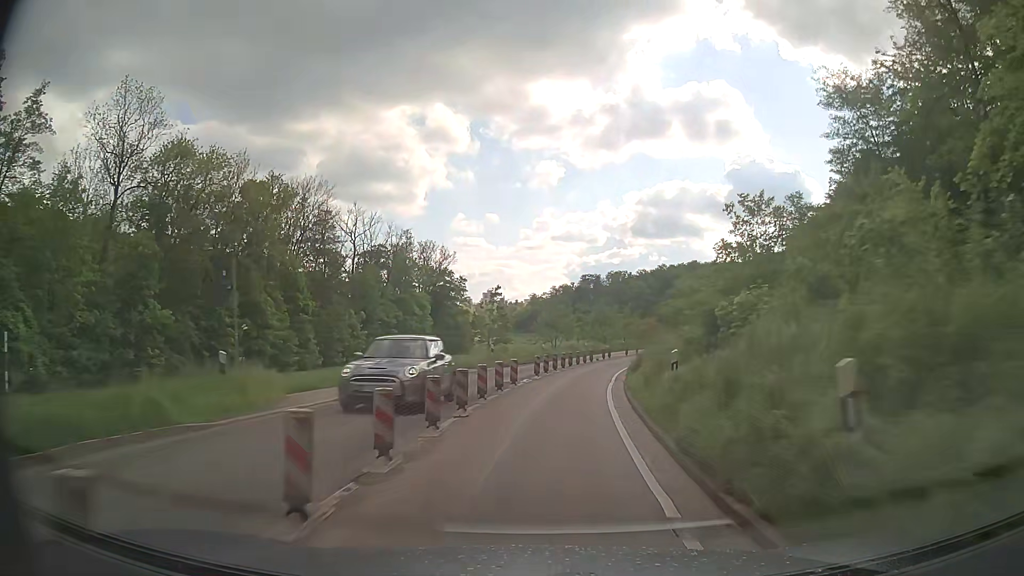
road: secondary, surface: asphalt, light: Day
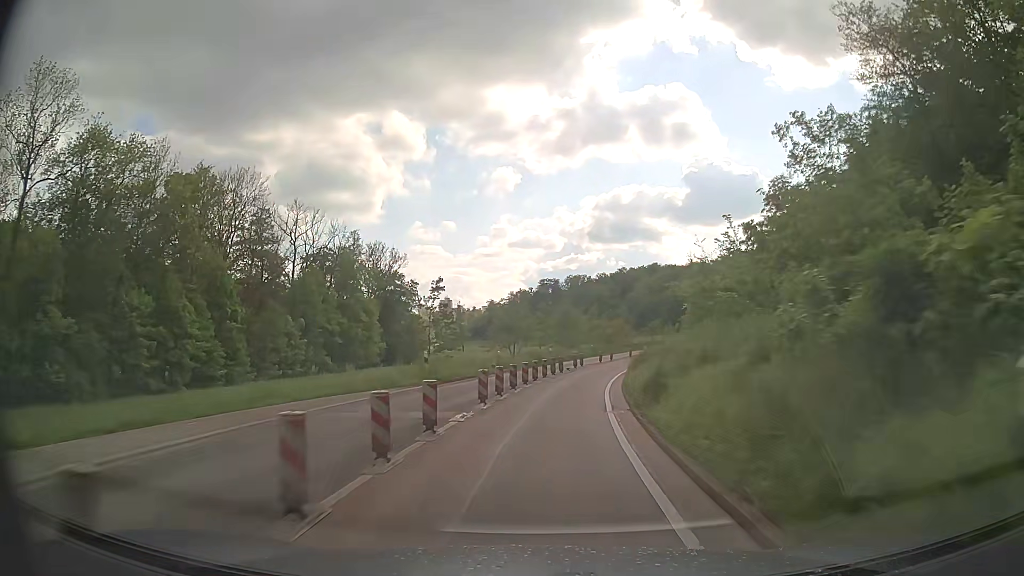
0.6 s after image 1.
(+0.3, +10.0) m; +3°
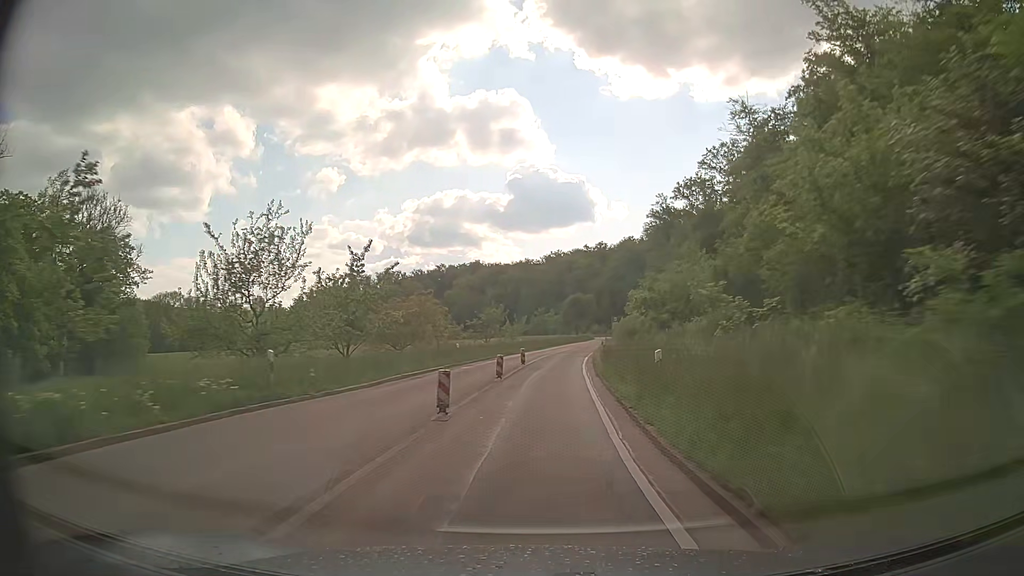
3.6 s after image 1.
(+7.4, +50.0) m; +16°
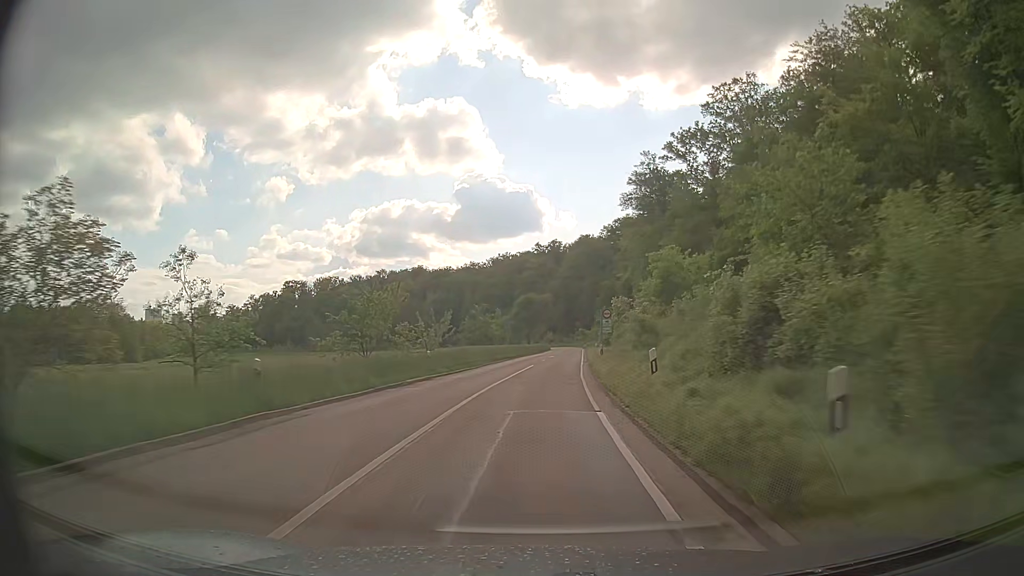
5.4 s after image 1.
(+1.2, +31.1) m; +4°
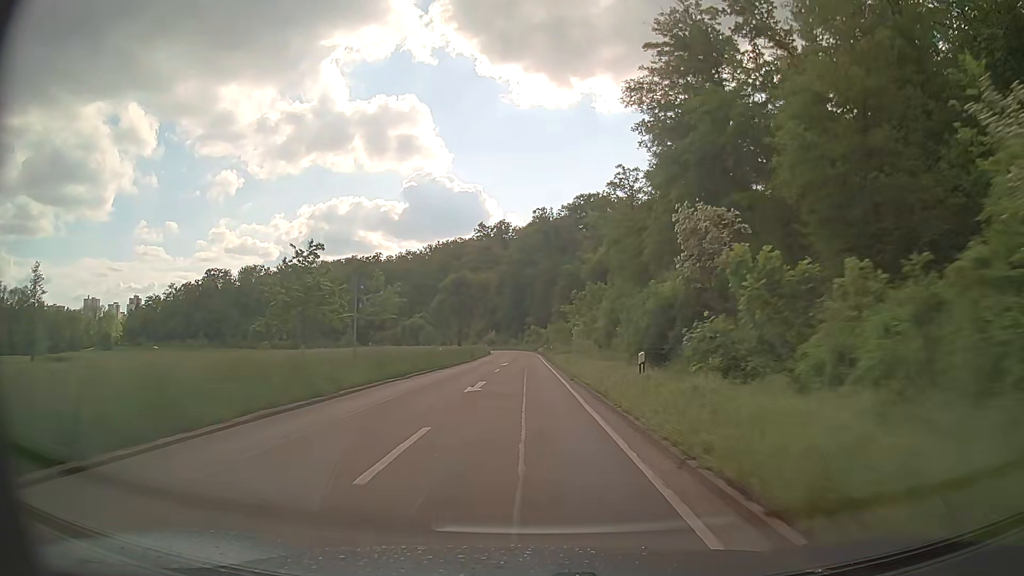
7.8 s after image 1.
(+1.7, +41.7) m; +5°
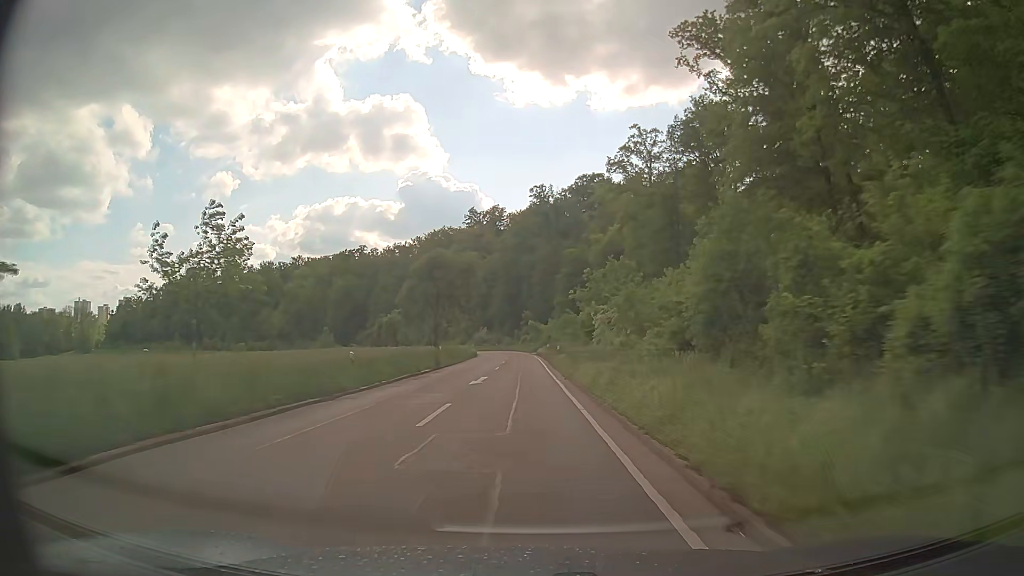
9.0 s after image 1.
(+0.1, +20.7) m; 0°
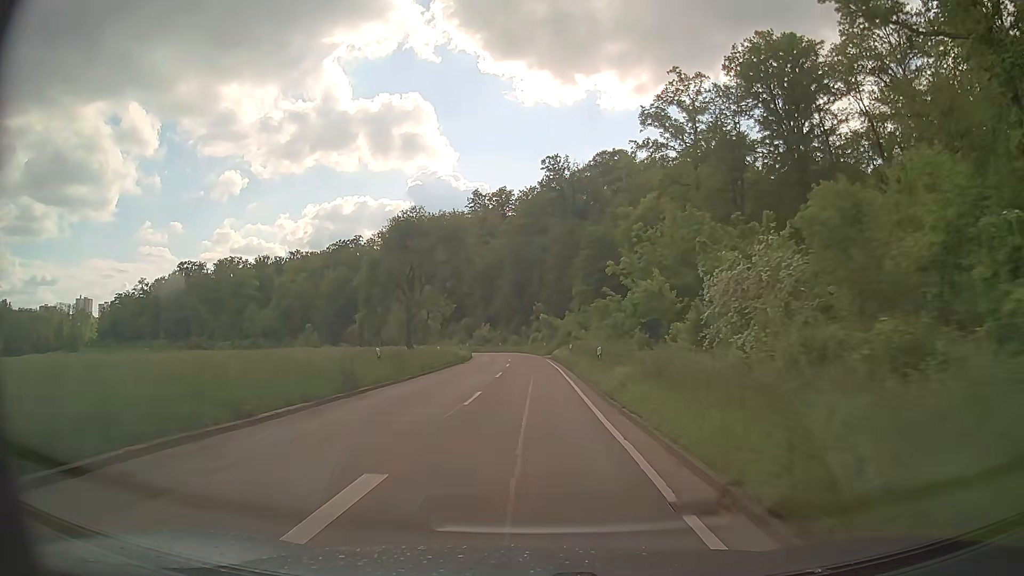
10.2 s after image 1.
(-0.1, +20.6) m; -1°
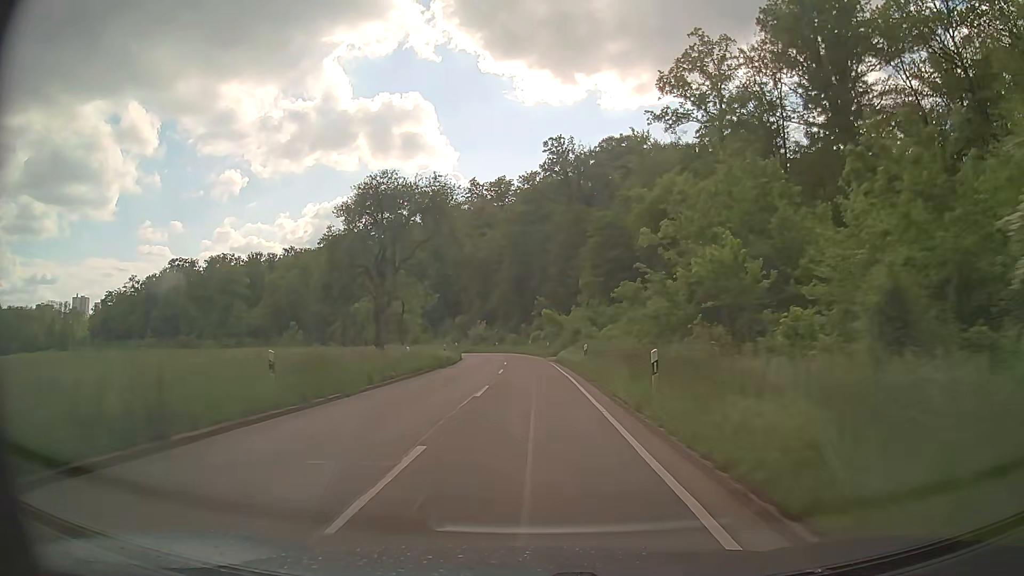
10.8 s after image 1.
(0.0, +10.2) m; 0°
(0, +10) (0, +20) (0, +30) (0, +40) (-1, +50) (-2, +60) (-3, +70) (-6, +79) (-9, +89) (-14, +98) m
